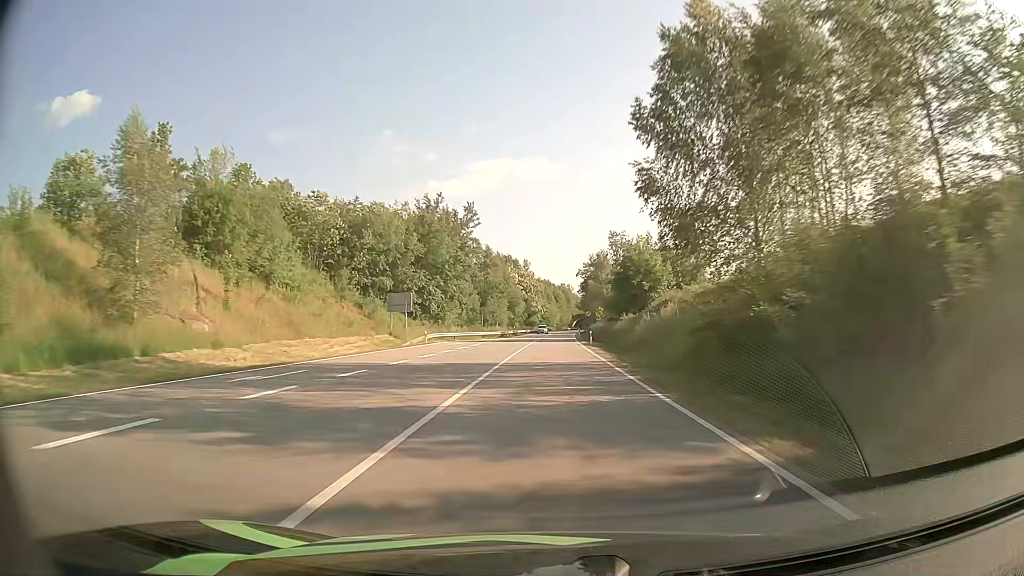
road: primary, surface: asphalt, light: Day
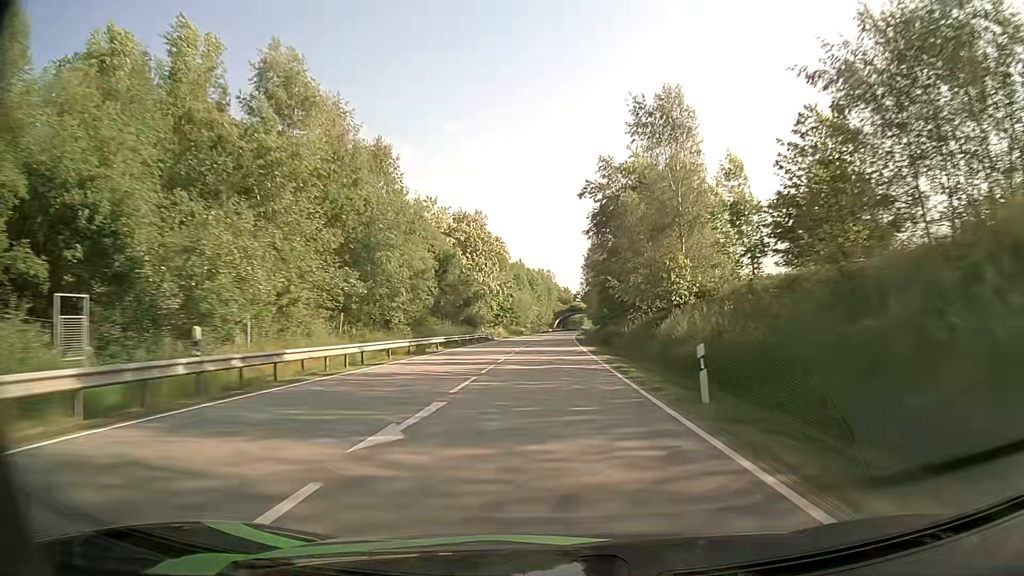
(+1.1, +87.3) m; +2°
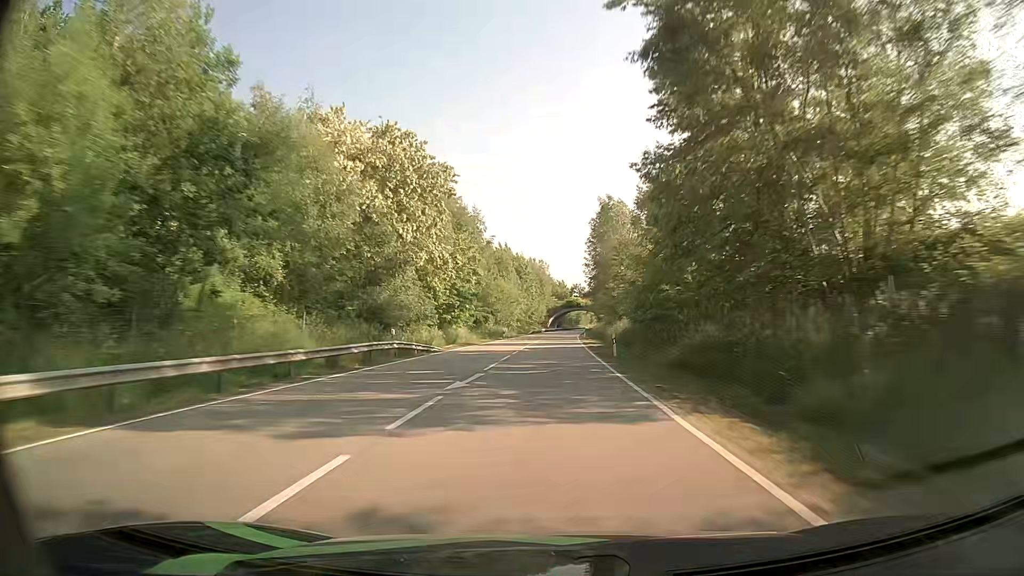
(+0.2, +34.9) m; +1°
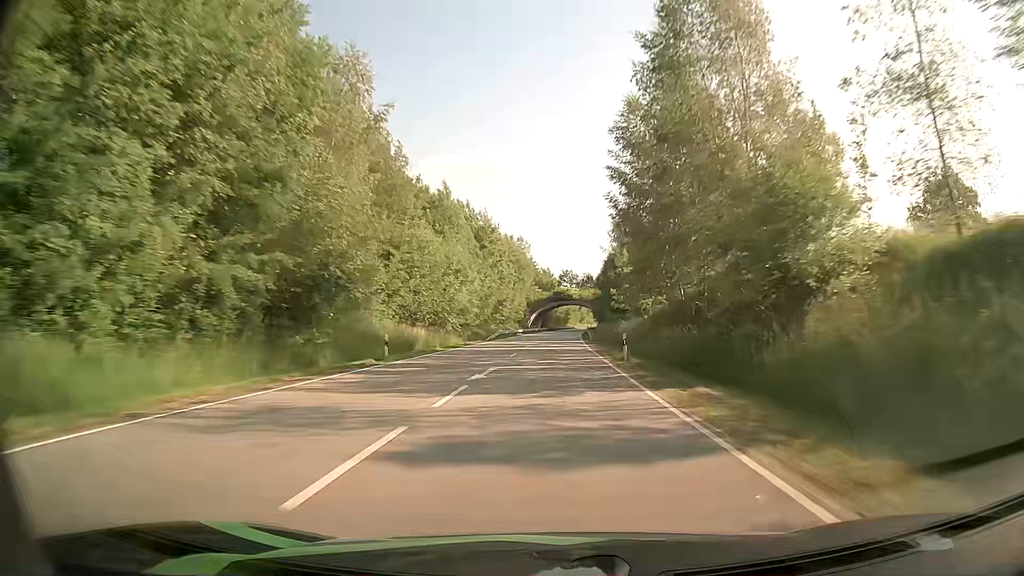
(+0.4, +52.3) m; +1°
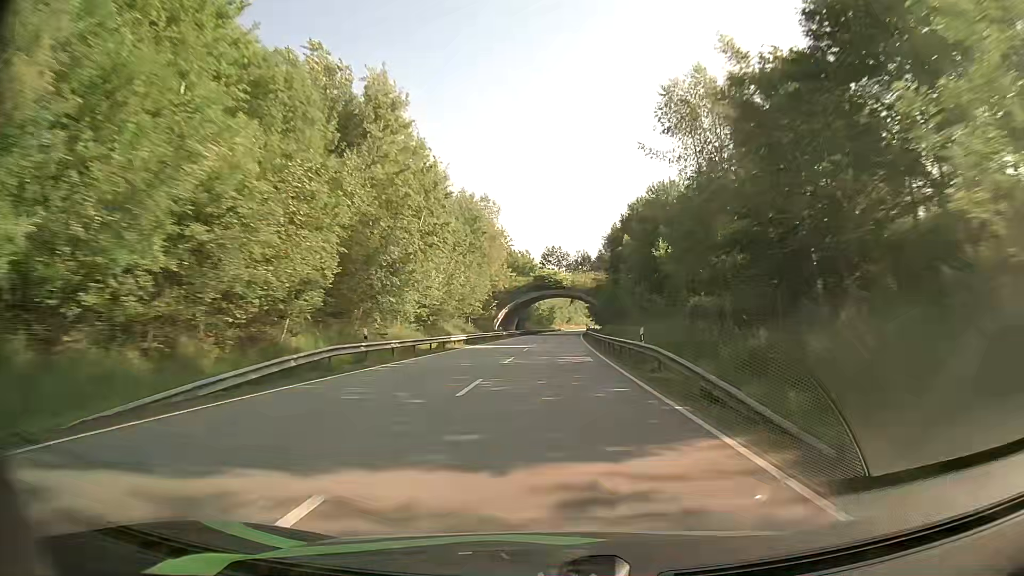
(+0.7, +52.4) m; +2°
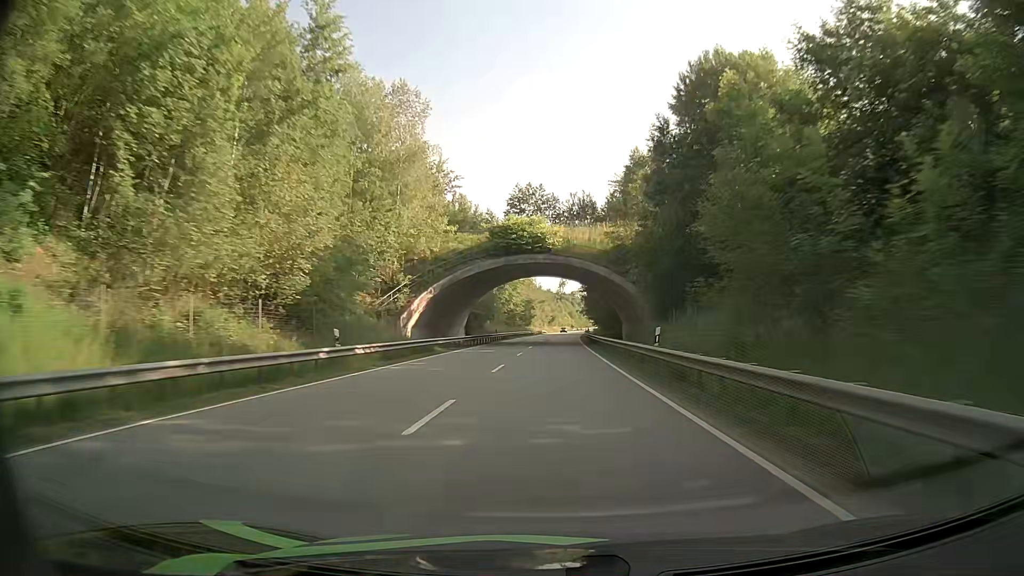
(+0.6, +52.4) m; +1°
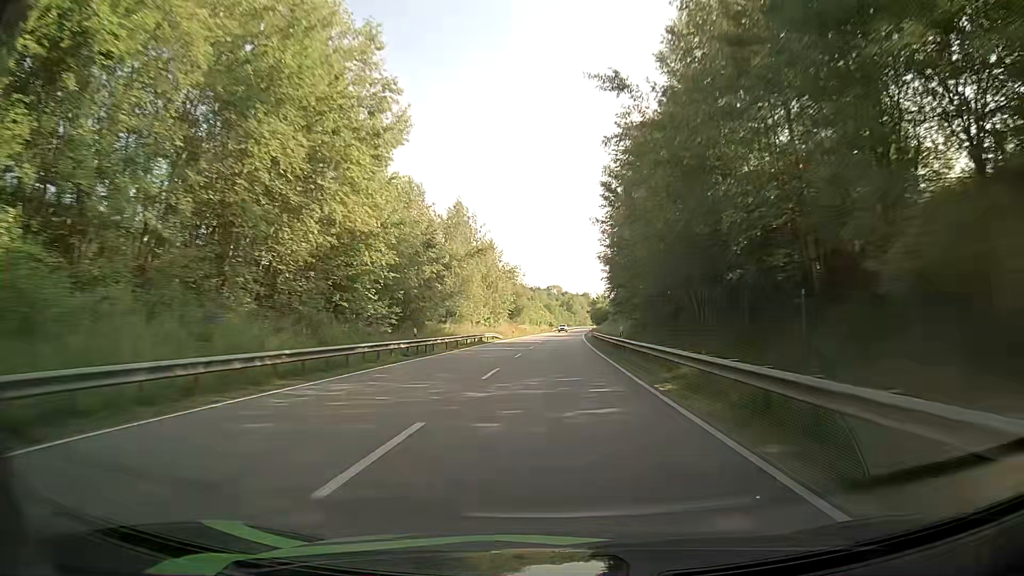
(+1.7, +87.2) m; +2°
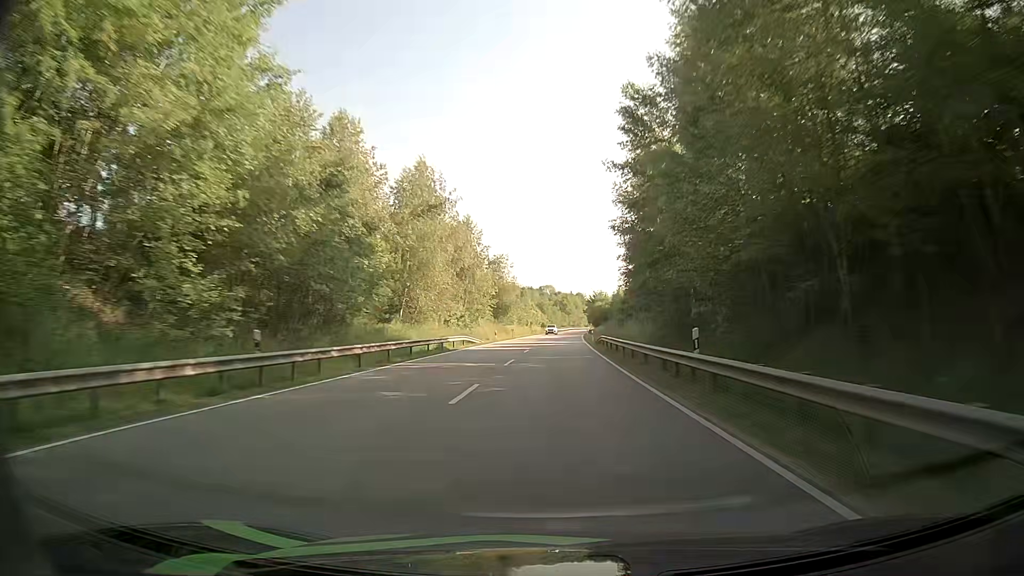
(0.0, +17.4) m; 0°
(0, +10) (0, +20) (0, +30) (+1, +40) (+1, +50) (+1, +60) (+2, +70) (+2, +80) (+3, +90) (+3, +100) m
